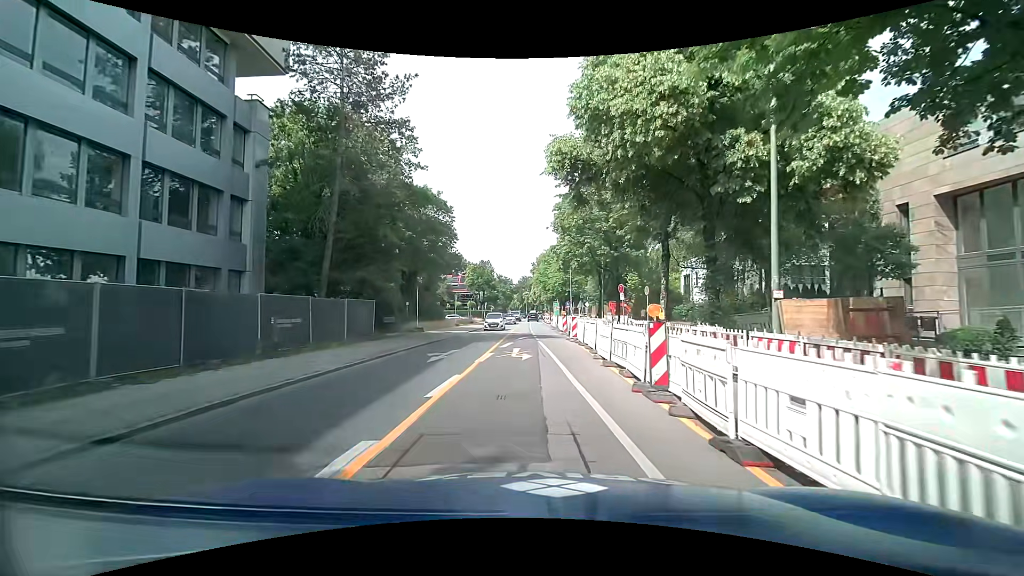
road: secondary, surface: asphalt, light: Day
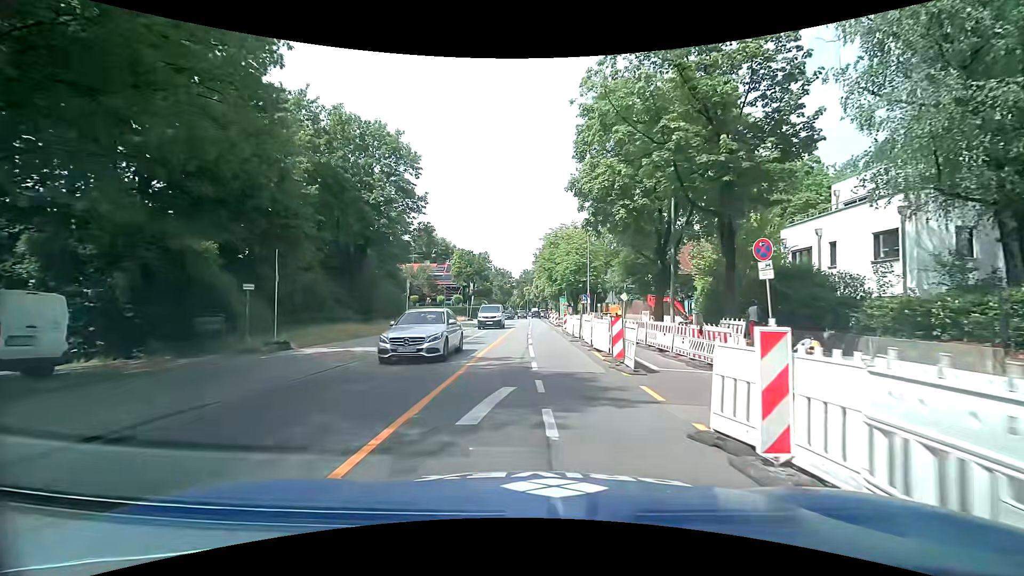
(+0.1, +20.8) m; -1°
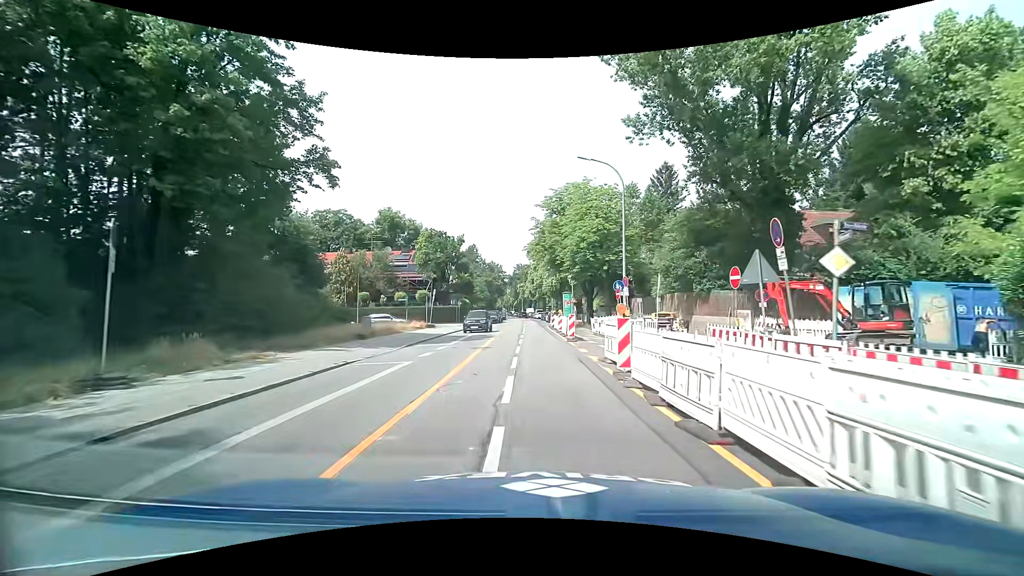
(+0.3, +22.5) m; +1°
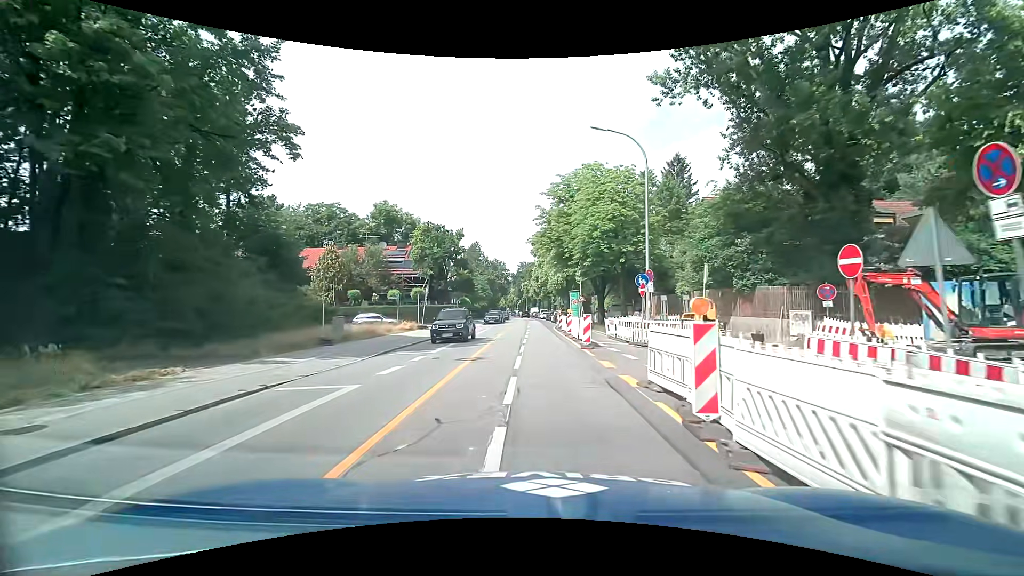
(0.0, +4.7) m; 0°
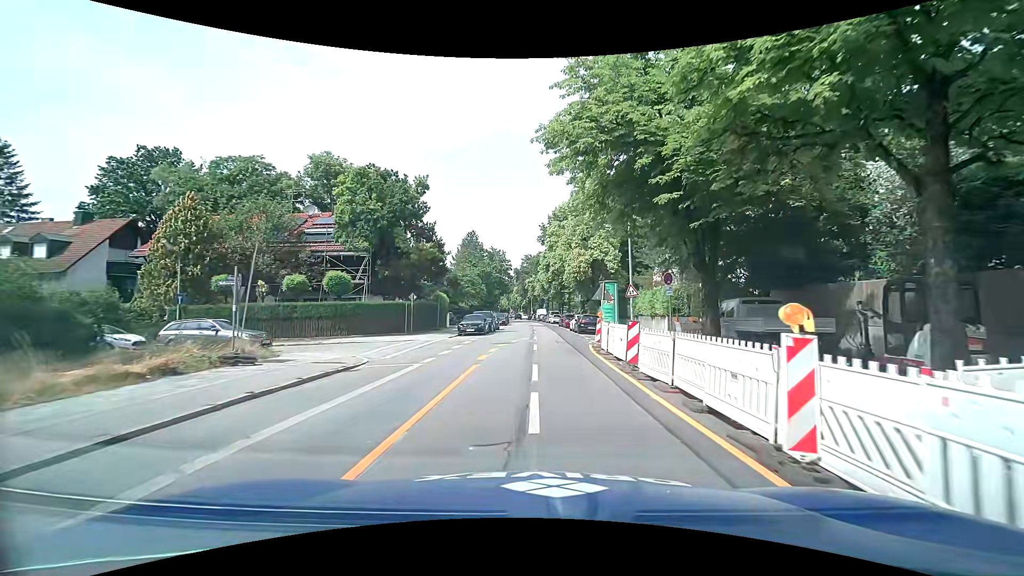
(-0.3, +24.2) m; 0°
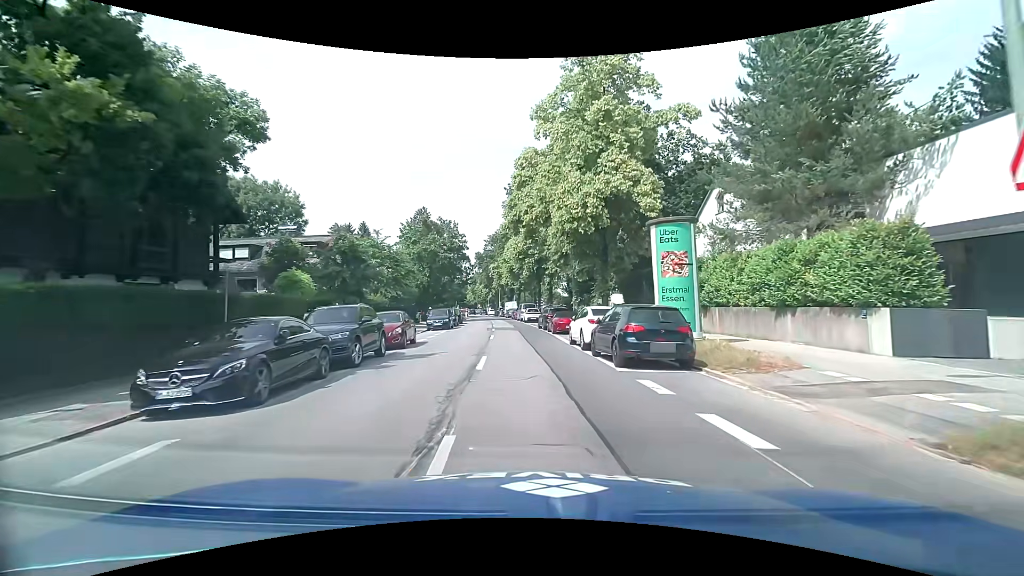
(+0.5, +25.1) m; +4°
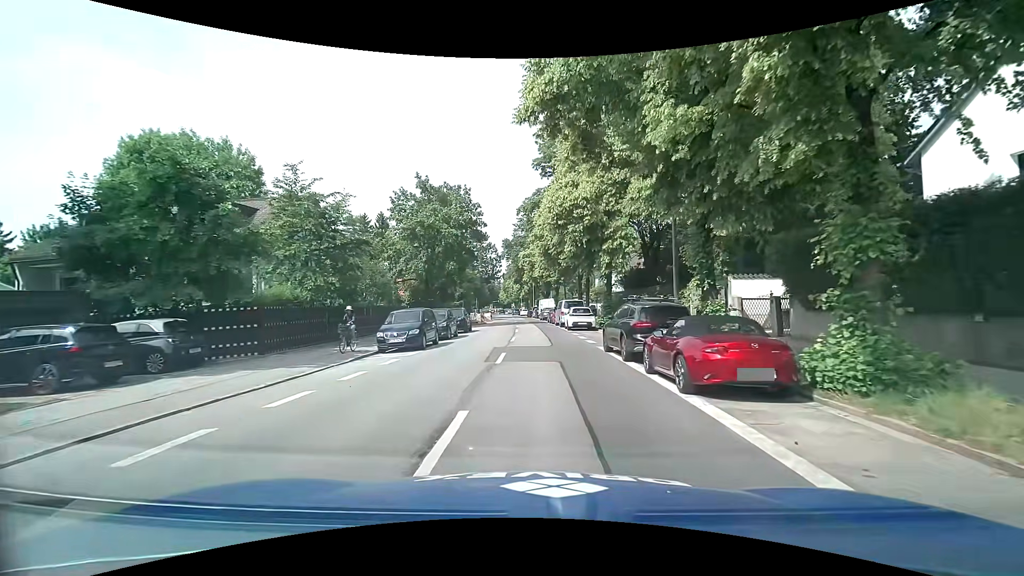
(-0.7, +18.7) m; -5°
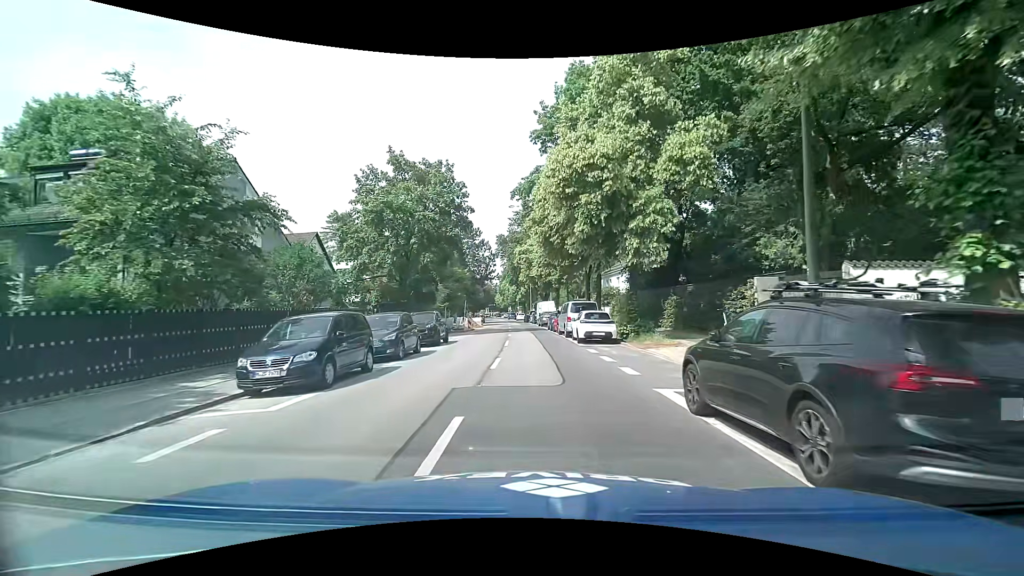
(0.0, +8.7) m; -1°
(0, +10) (0, +20) (0, +30) (0, +40) (0, +50) (-1, +60) (-1, +70) (-2, +80) (-2, +90) (-3, +100) m
